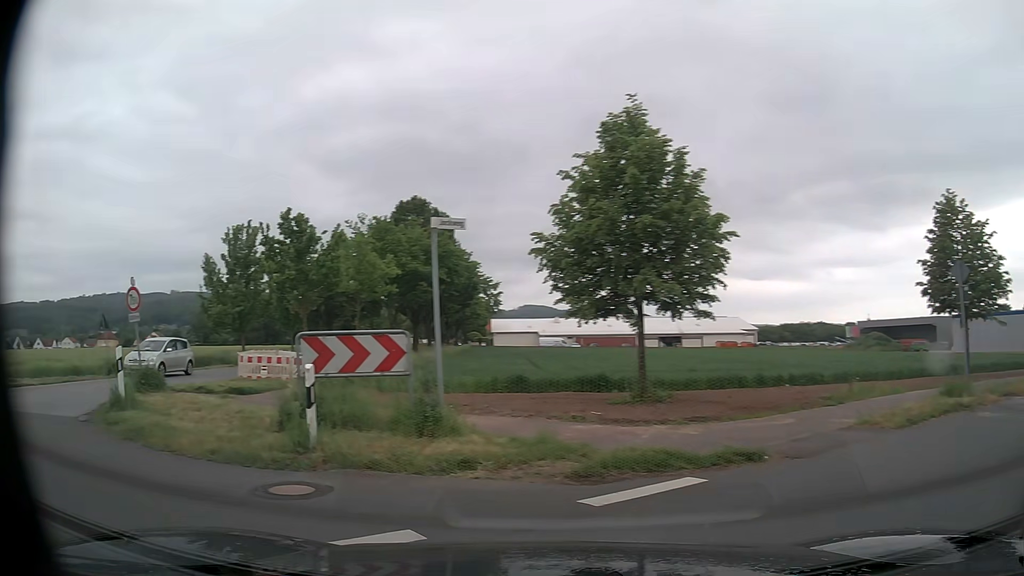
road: unclassified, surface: asphalt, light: Day
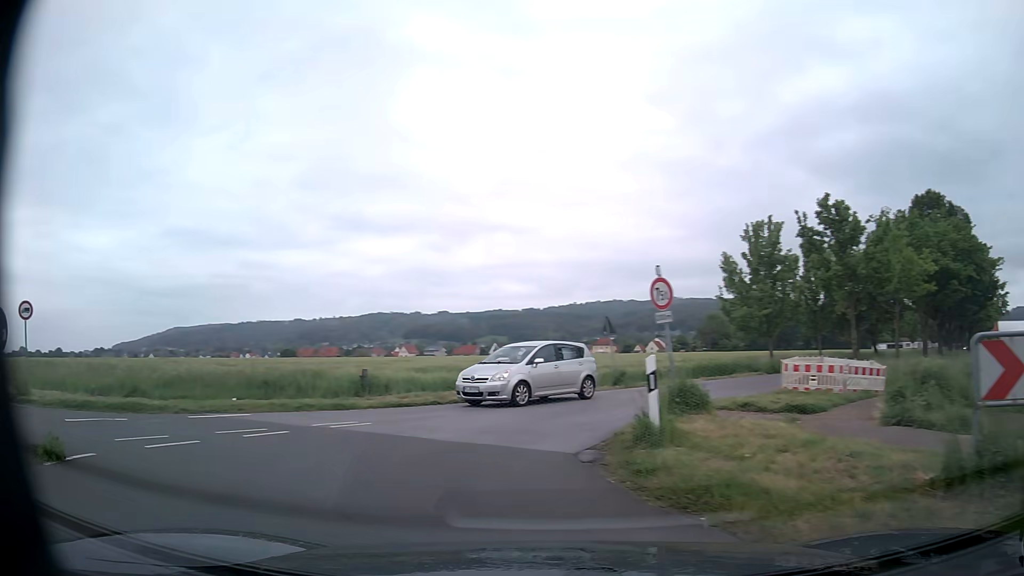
(-1.6, +3.9) m; -43°
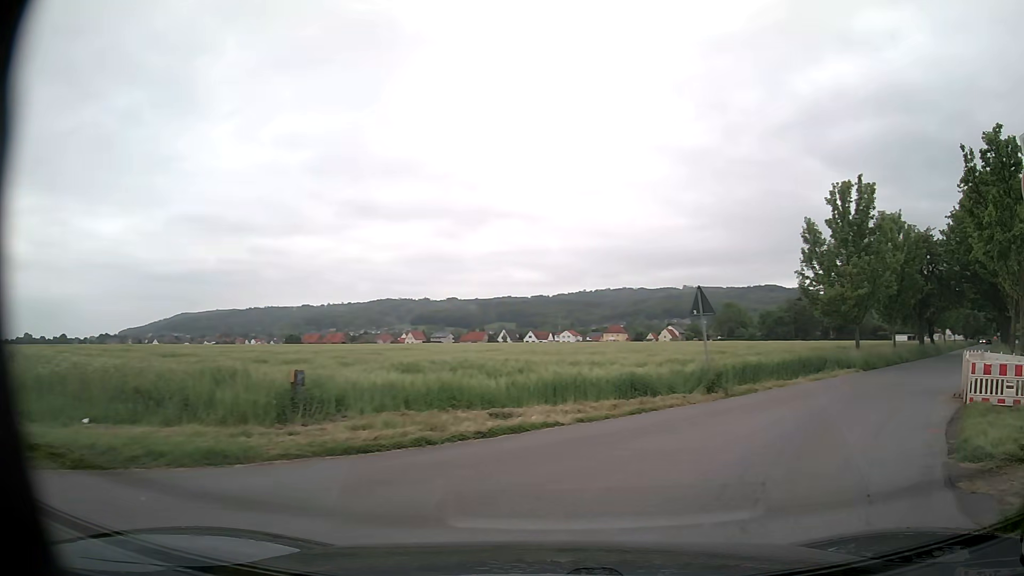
(-1.6, +9.1) m; -3°
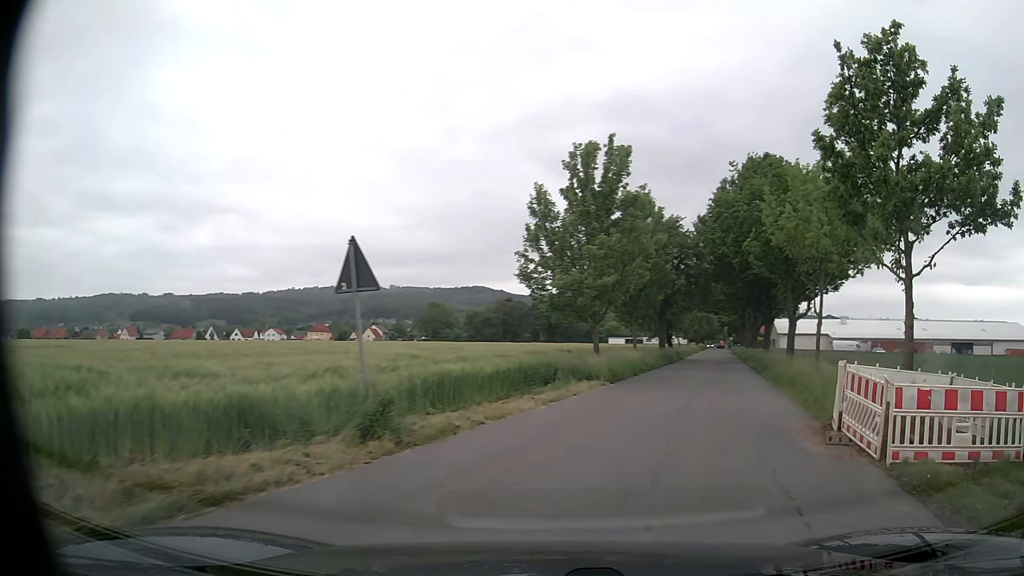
(+1.7, +7.8) m; +25°
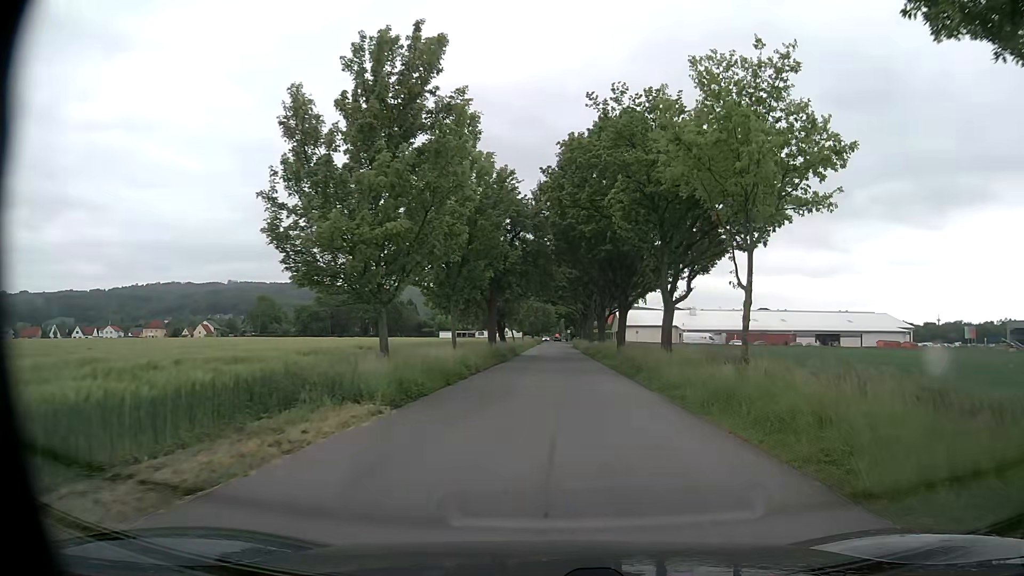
(+1.5, +9.8) m; +15°
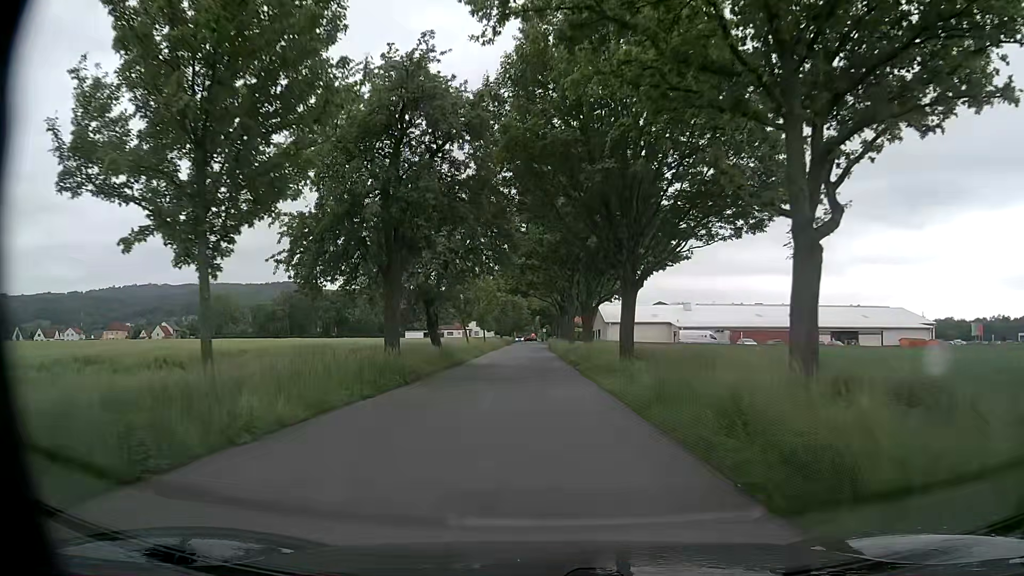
(+0.9, +18.6) m; +3°
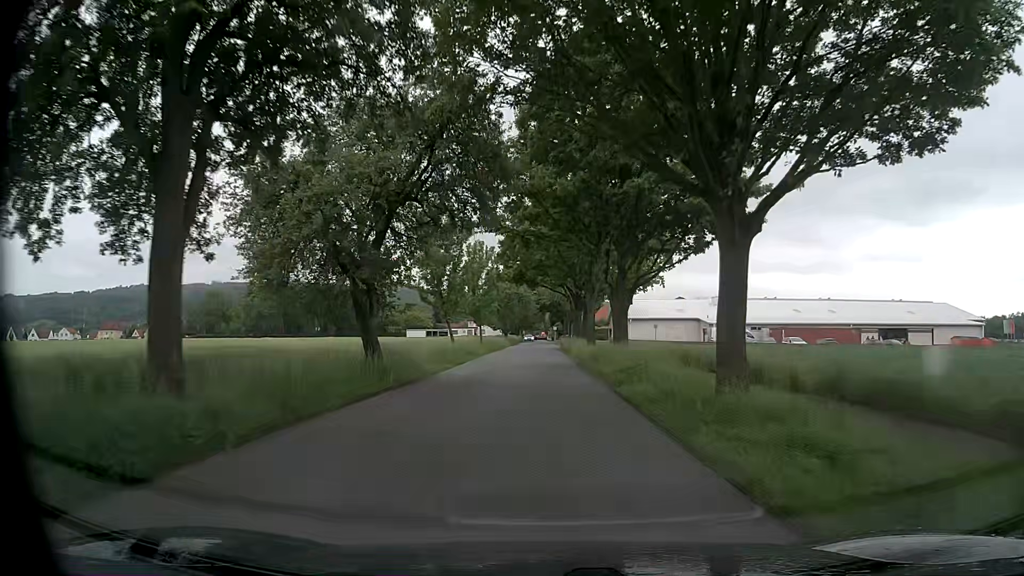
(-0.3, +13.7) m; -1°
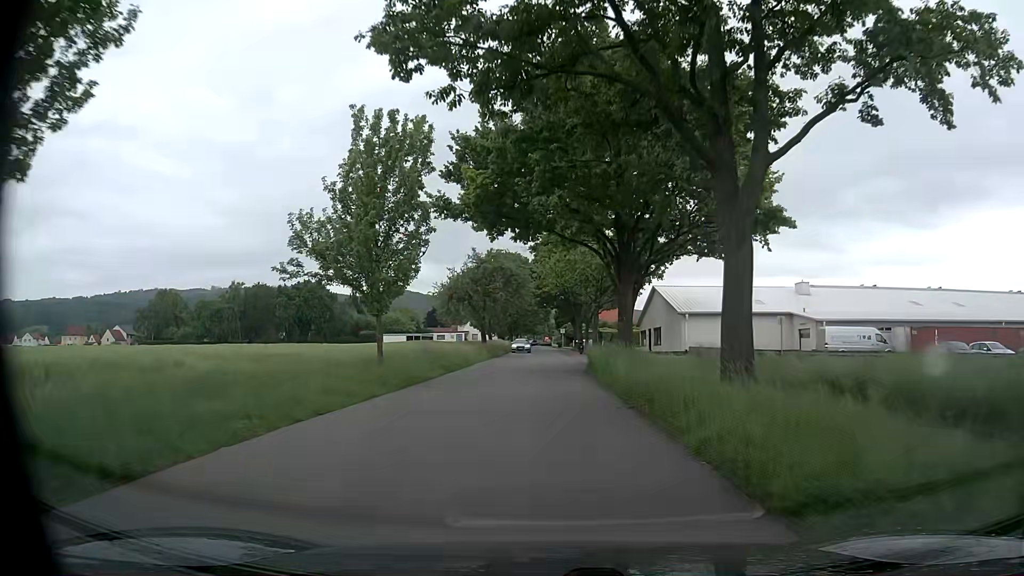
(-0.4, +34.9) m; -1°
(0, +10) (0, +20) (0, +30) (0, +40) (0, +50) (0, +60) (0, +70) (0, +80) (0, +90) (0, +100) m
